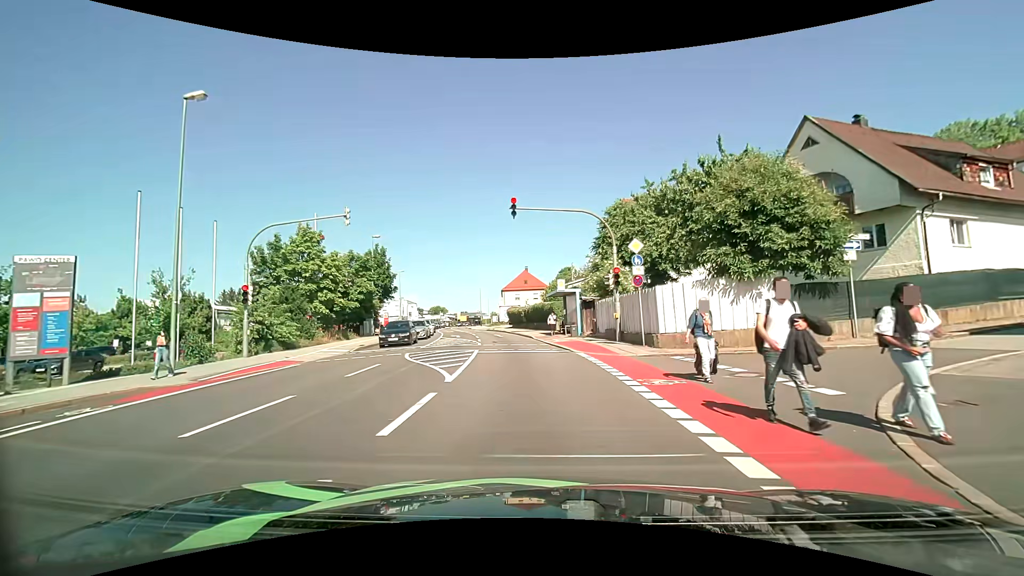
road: tertiary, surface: asphalt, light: Day
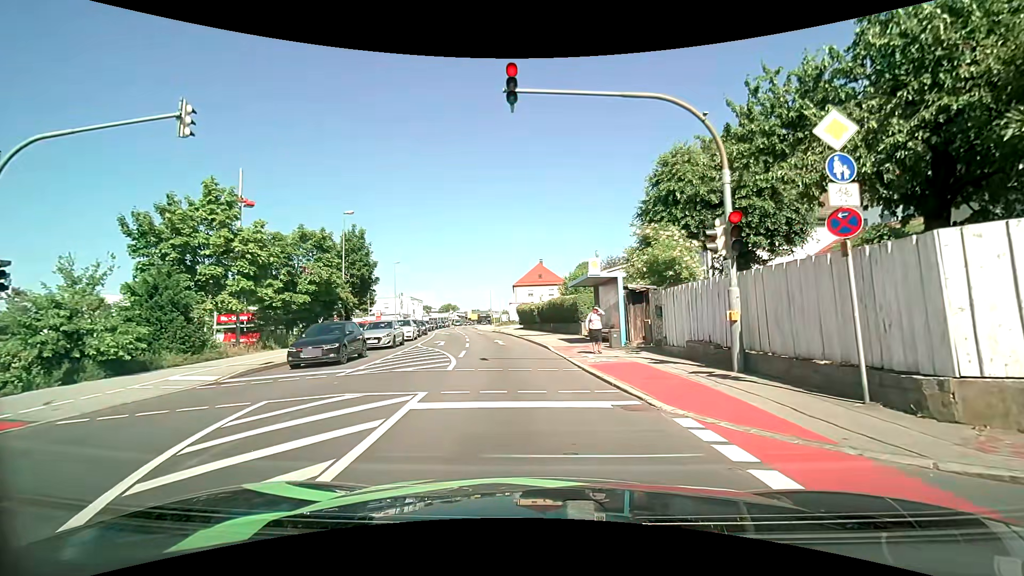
(-0.3, +11.3) m; -3°
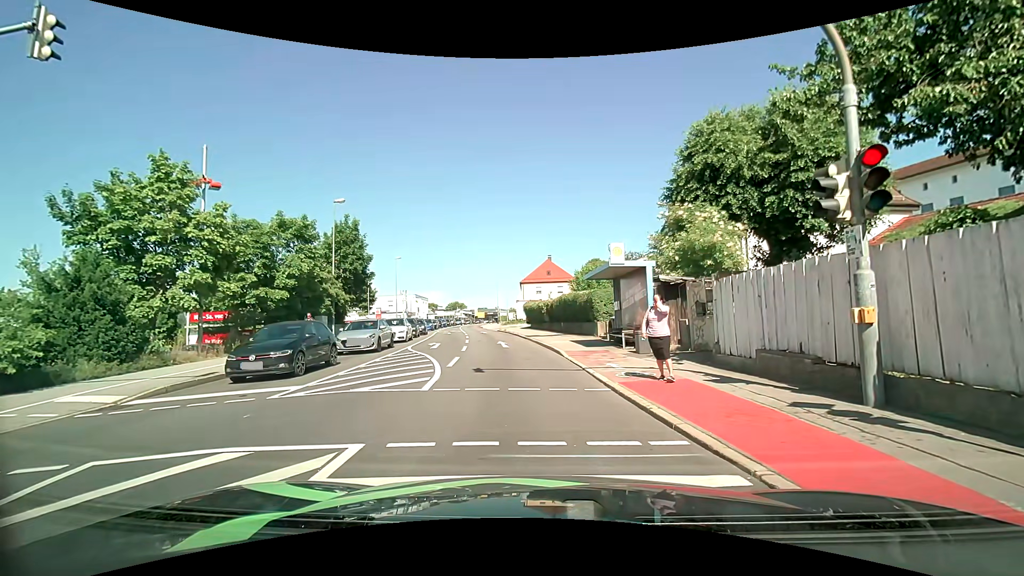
(0.0, +3.6) m; -2°
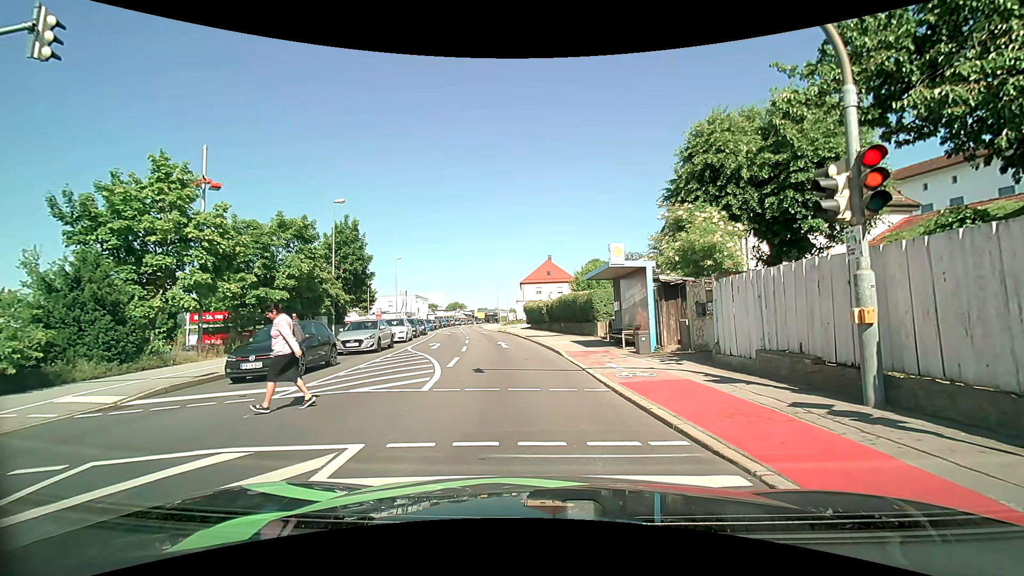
(0.0, +0.1) m; 0°
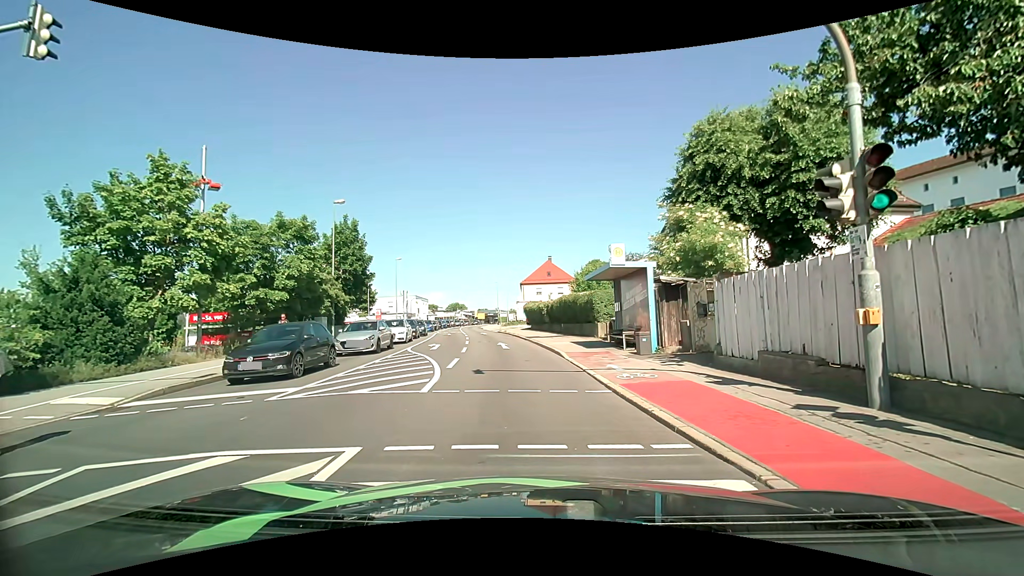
(0.0, +0.1) m; 0°
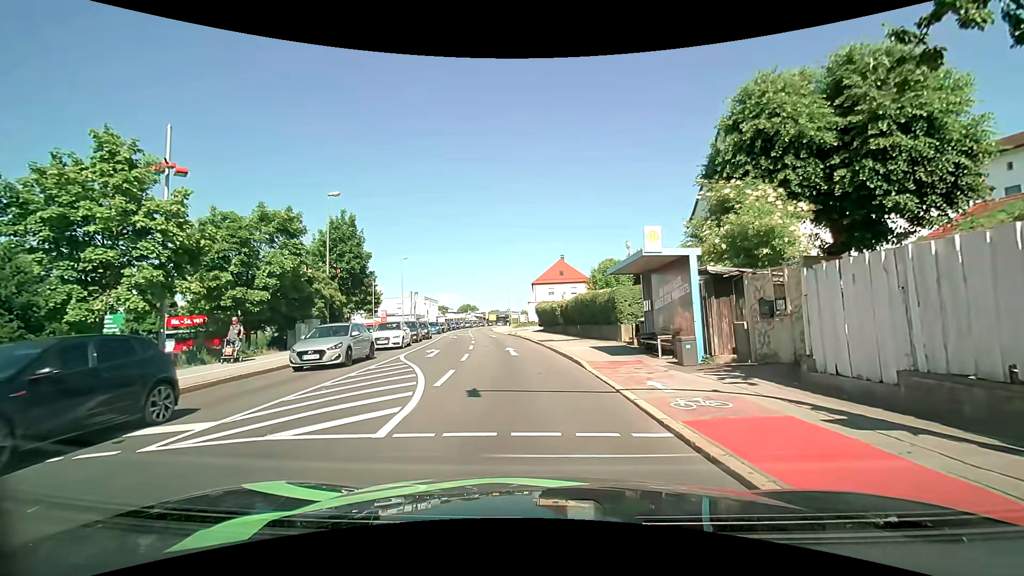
(+0.1, +3.4) m; 0°
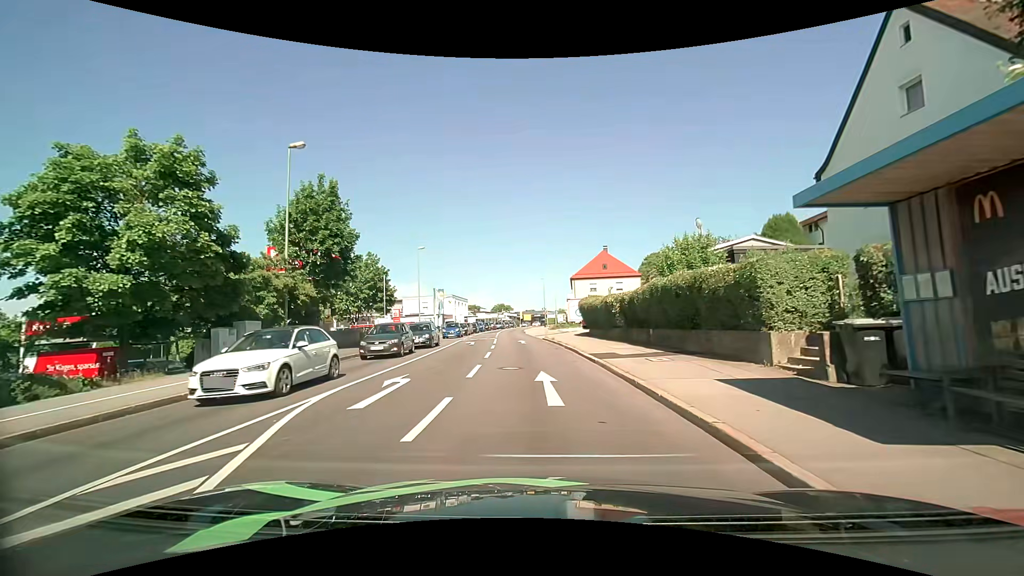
(-0.3, +10.9) m; -2°
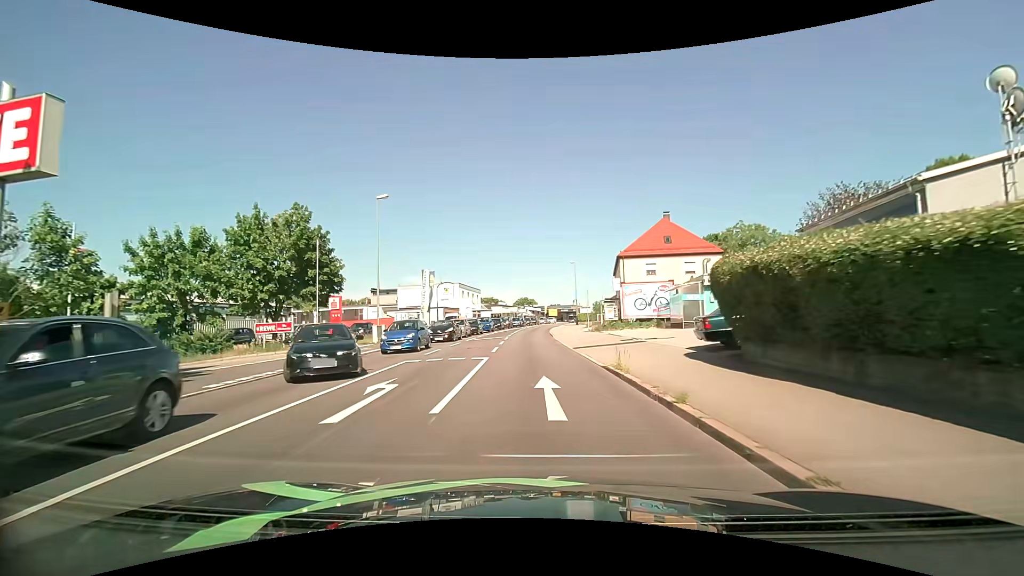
(-1.3, +22.9) m; -4°
(0, +10) (-1, +20) (-1, +30) (-1, +40) (-2, +50) (-1, +60) (-1, +70) (0, +80) (+1, +90) (+2, +100) m
